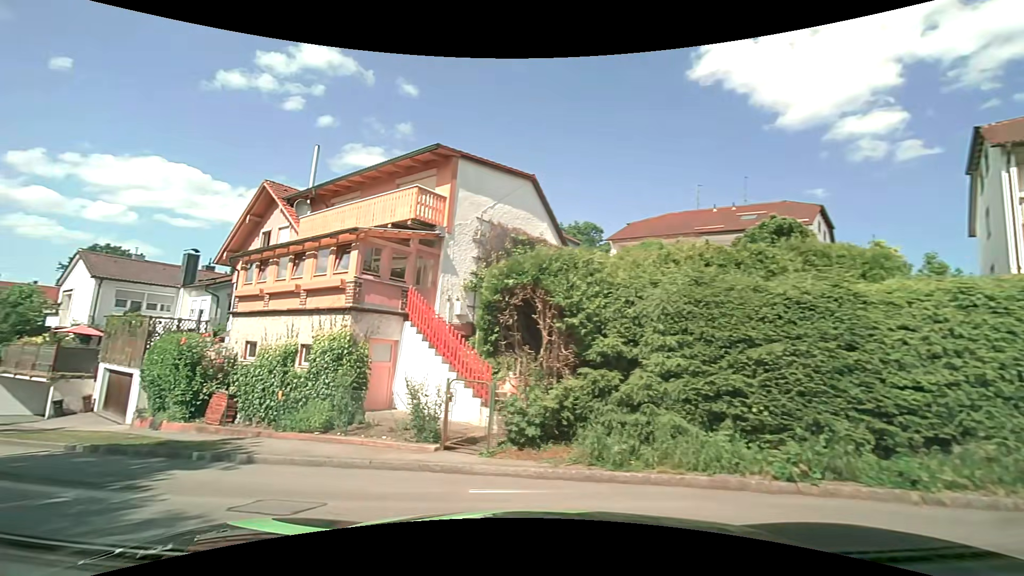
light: Day
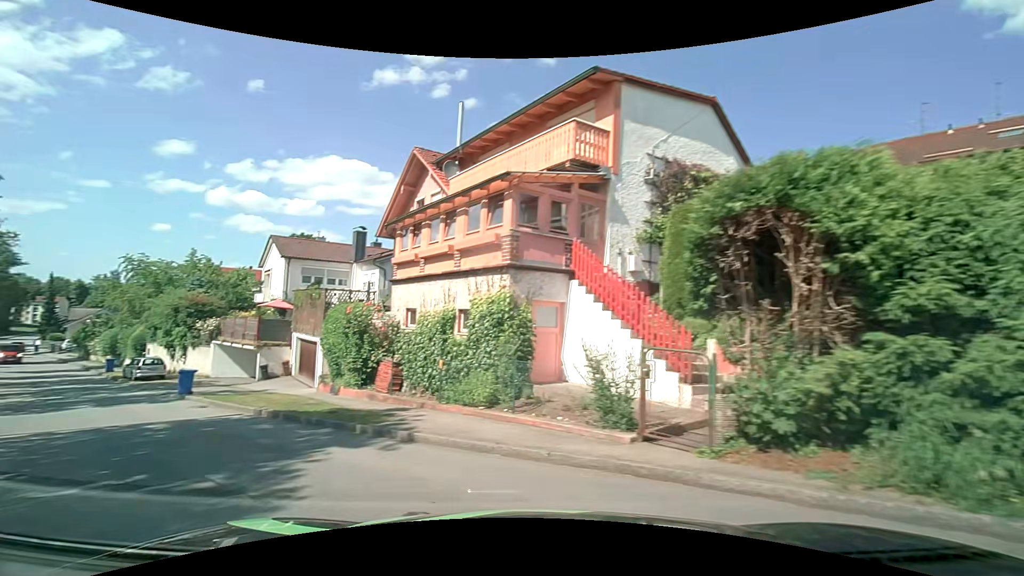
(-0.3, +2.6) m; -18°
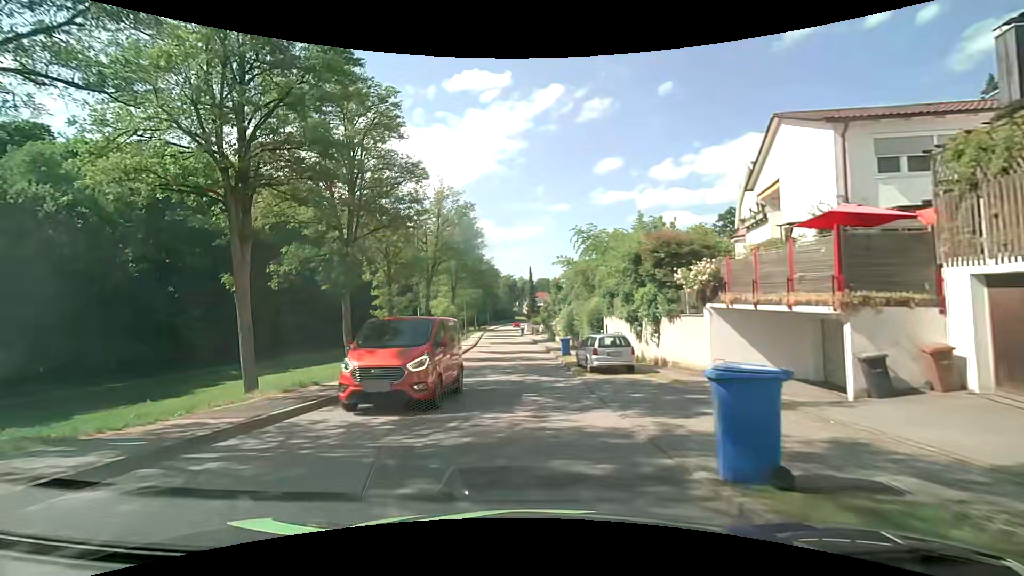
(-10.4, +17.0) m; -44°
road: unclassified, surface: asphalt
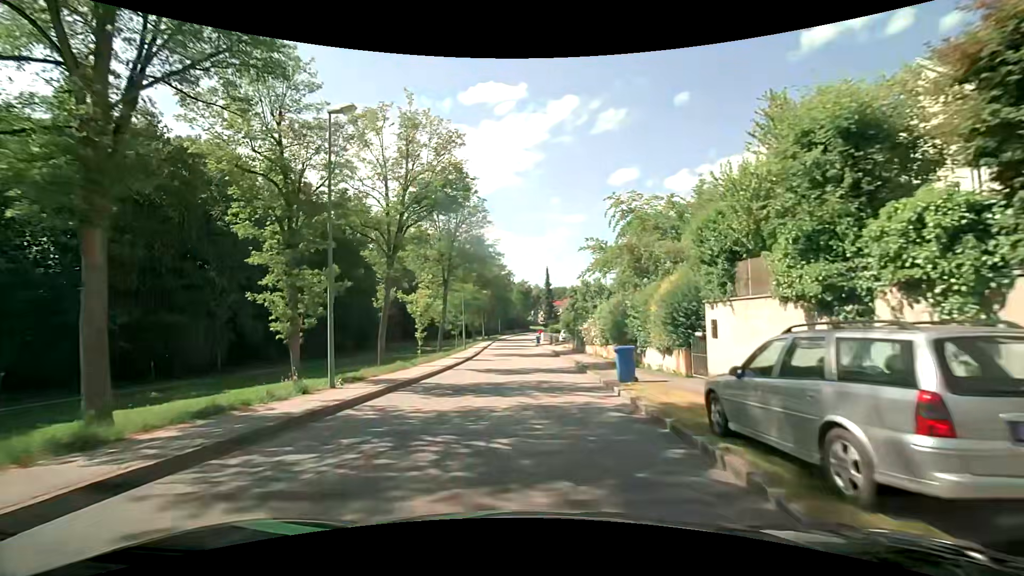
(-0.4, +14.6) m; -2°
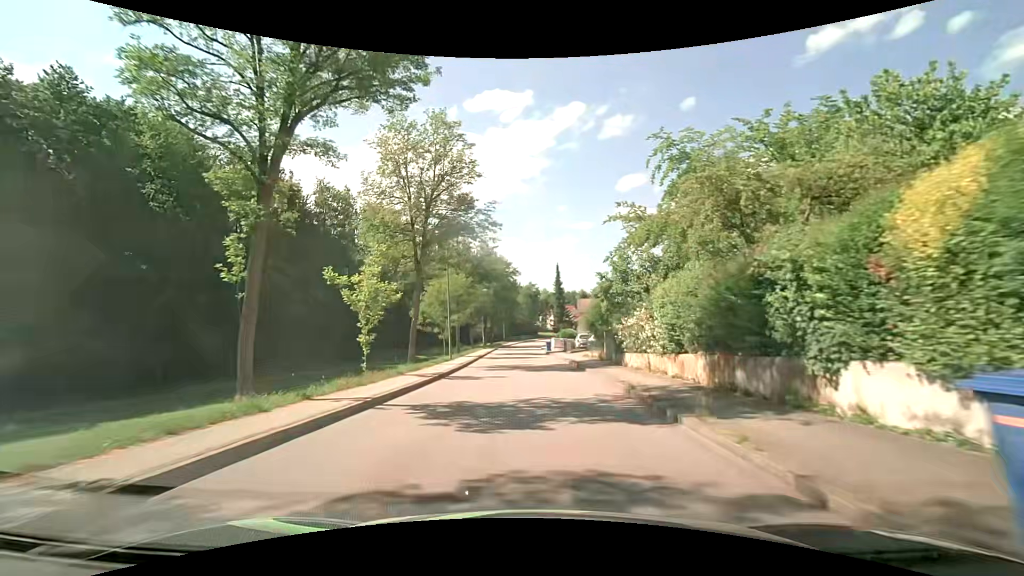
(0.0, +12.3) m; -1°
